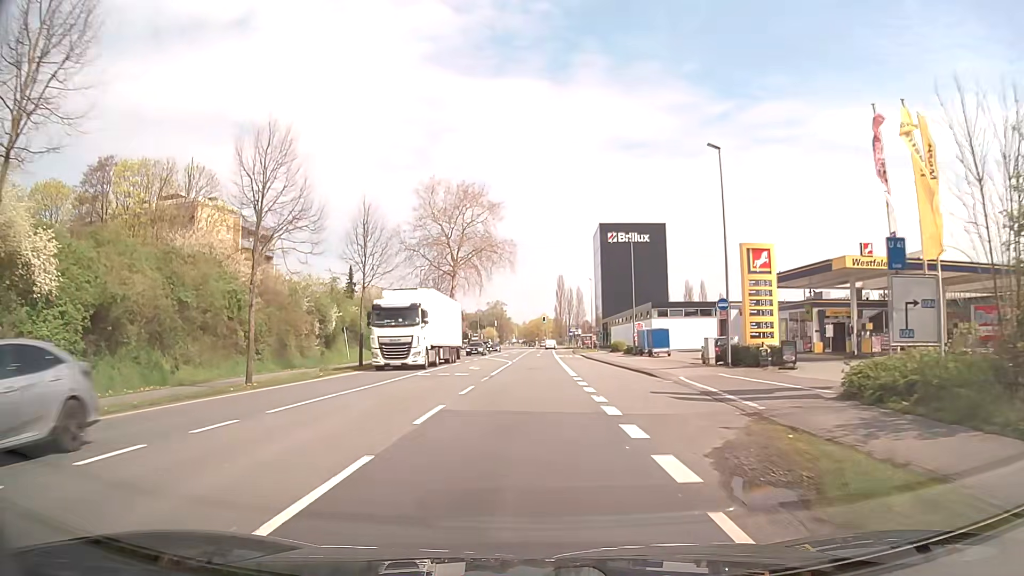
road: secondary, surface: asphalt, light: Day
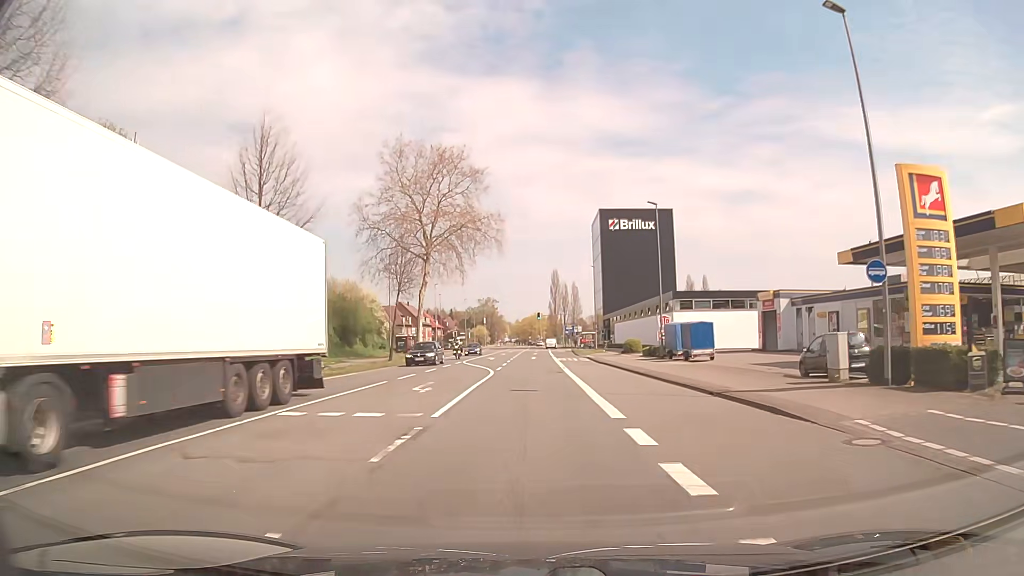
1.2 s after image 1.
(+0.1, +15.2) m; 0°
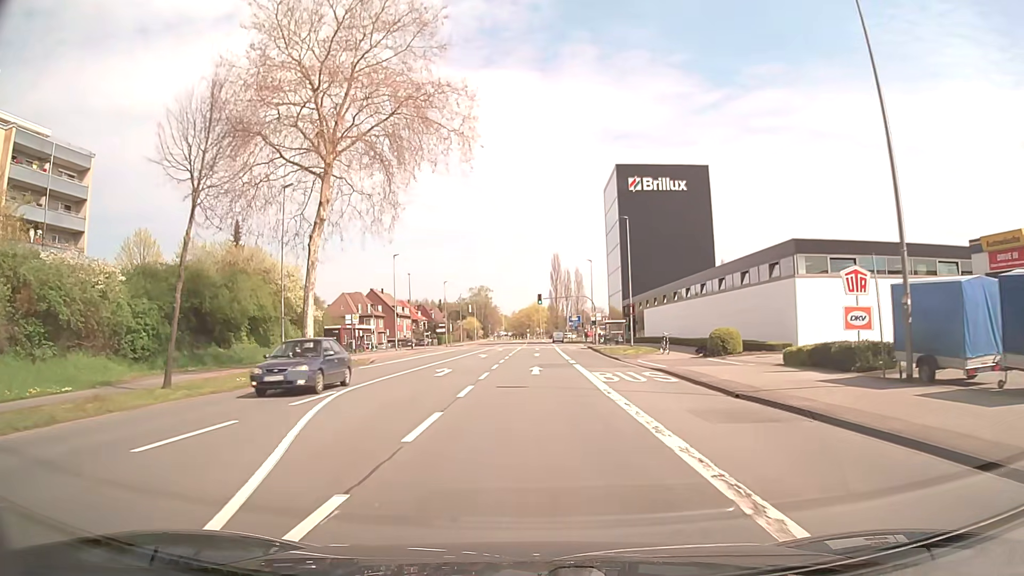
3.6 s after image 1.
(0.0, +30.3) m; 0°
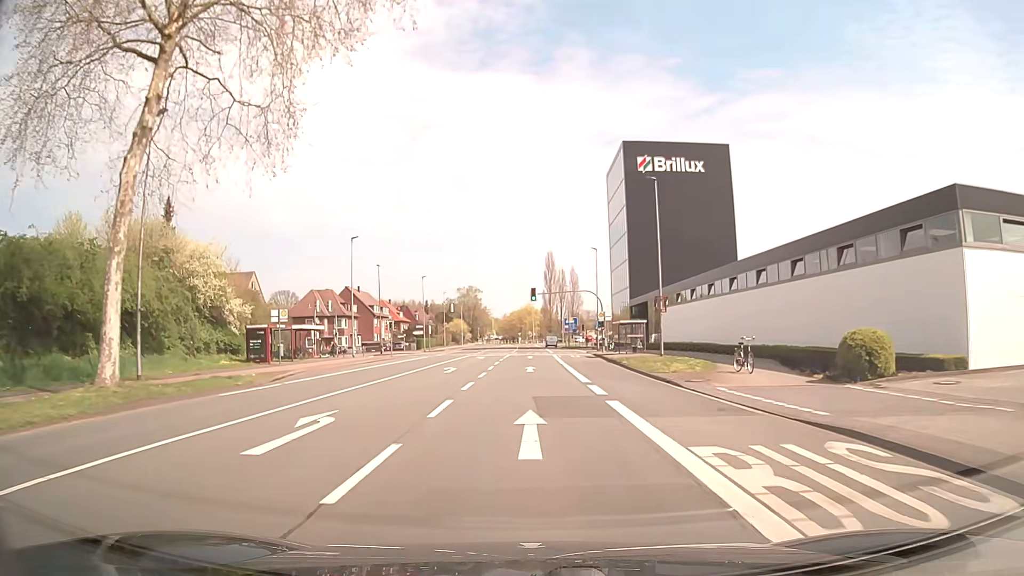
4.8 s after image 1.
(0.0, +15.1) m; +1°
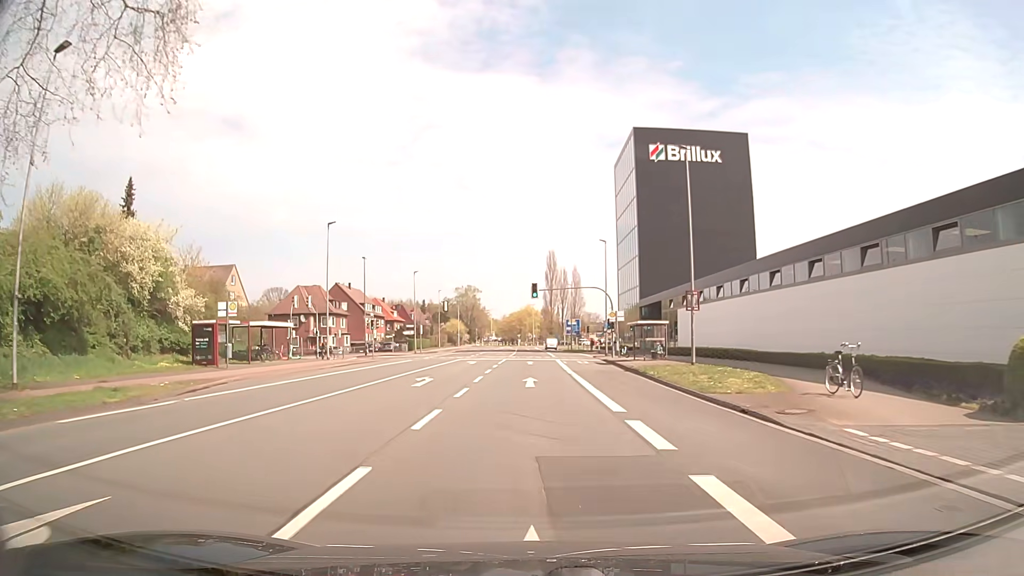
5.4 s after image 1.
(0.0, +7.6) m; 0°
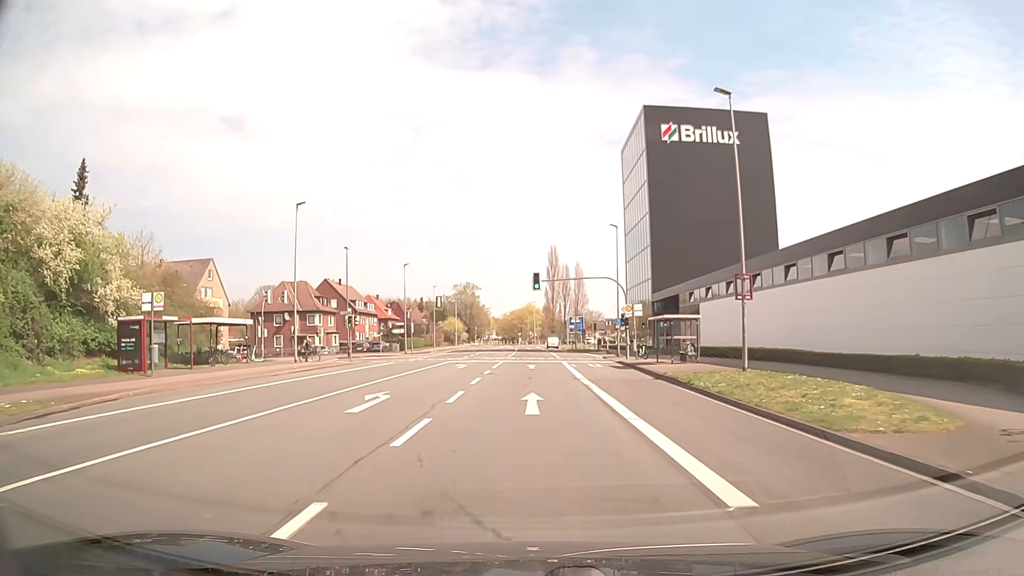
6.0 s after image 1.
(0.0, +7.5) m; 0°
